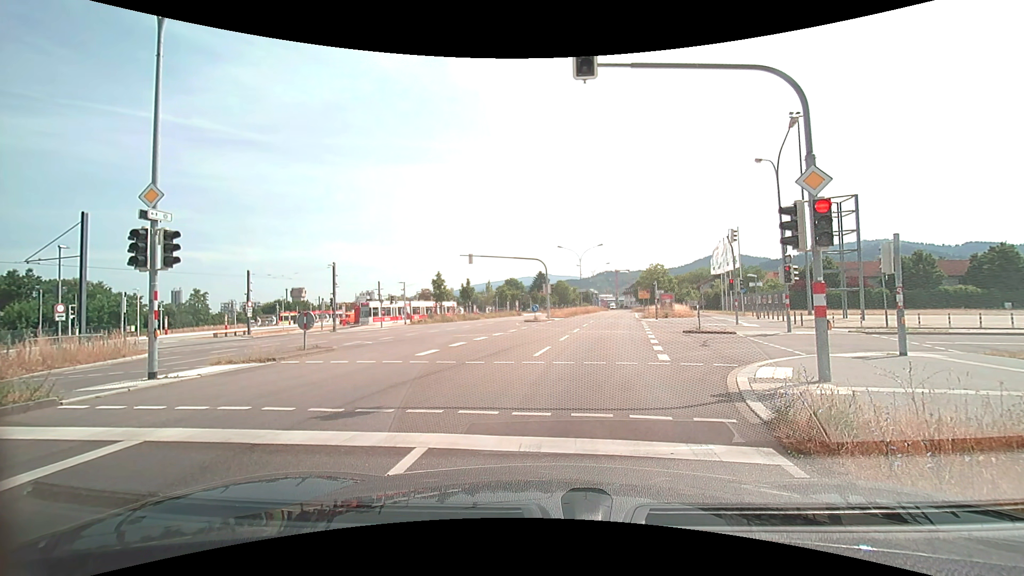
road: secondary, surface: asphalt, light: Day
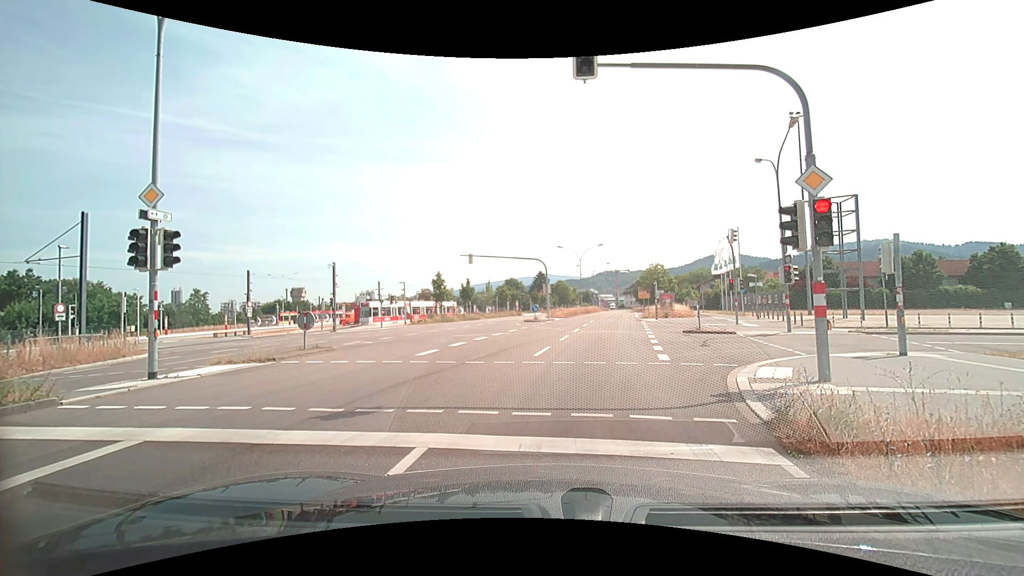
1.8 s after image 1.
(0.0, 0.0) m; 0°
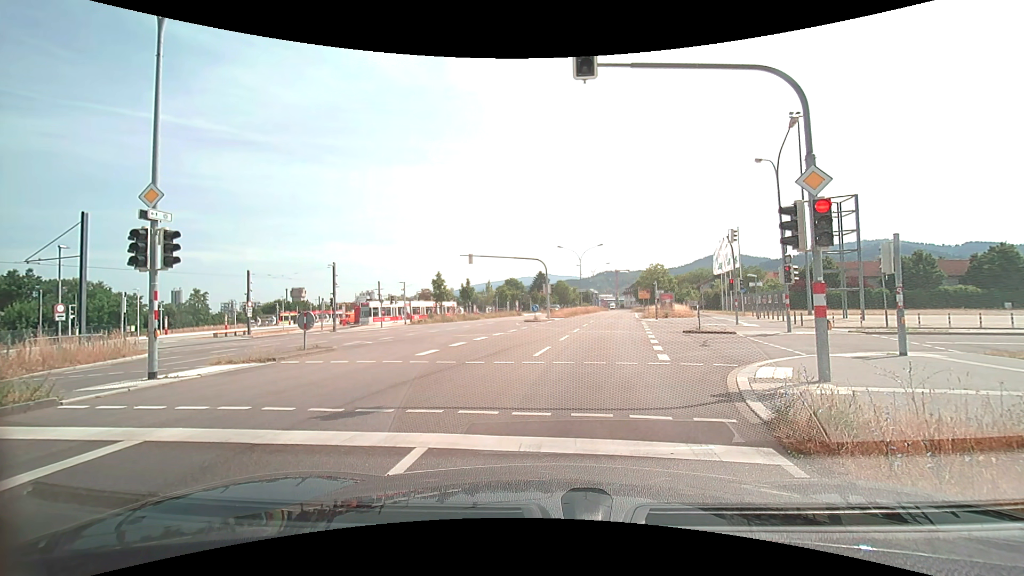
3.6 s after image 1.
(0.0, 0.0) m; 0°
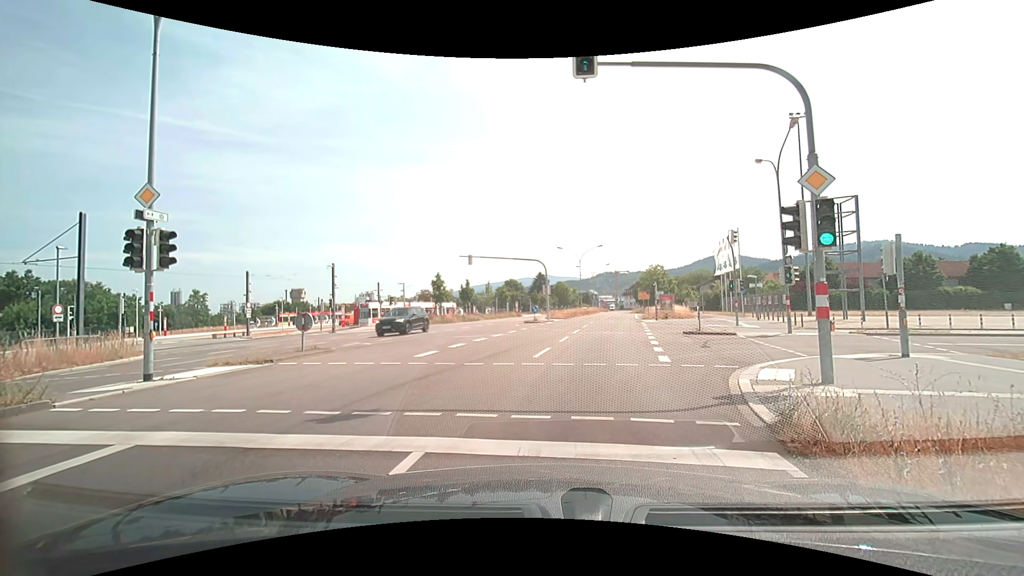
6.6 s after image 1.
(0.0, +0.1) m; 0°
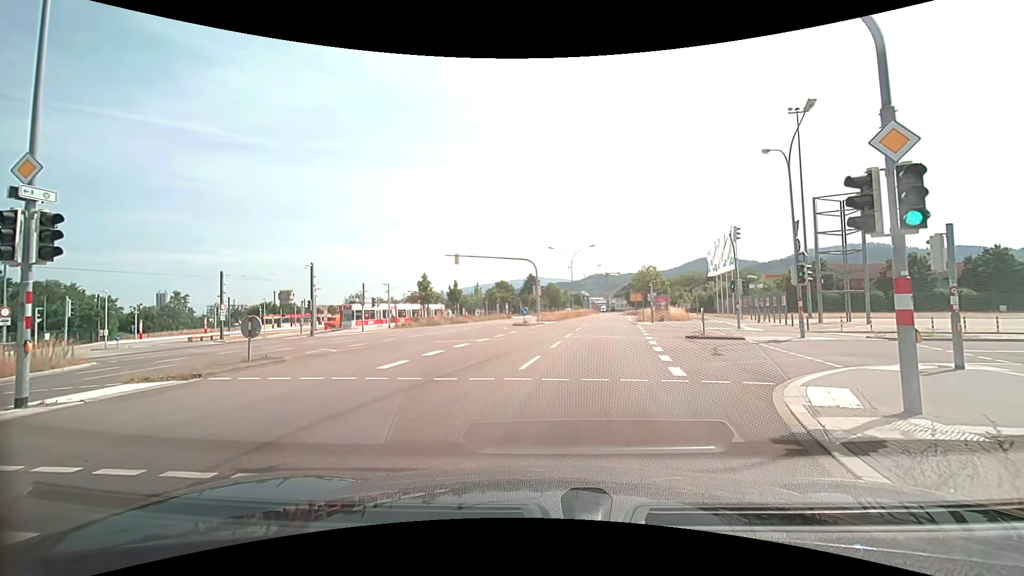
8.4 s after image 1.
(0.0, +2.5) m; 0°
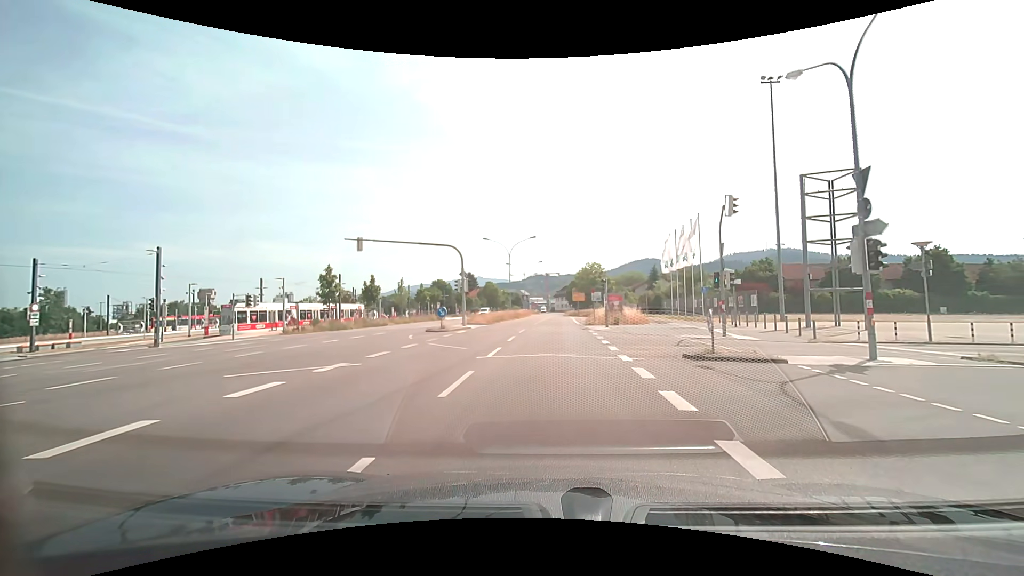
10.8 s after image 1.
(+0.7, +9.8) m; +8°
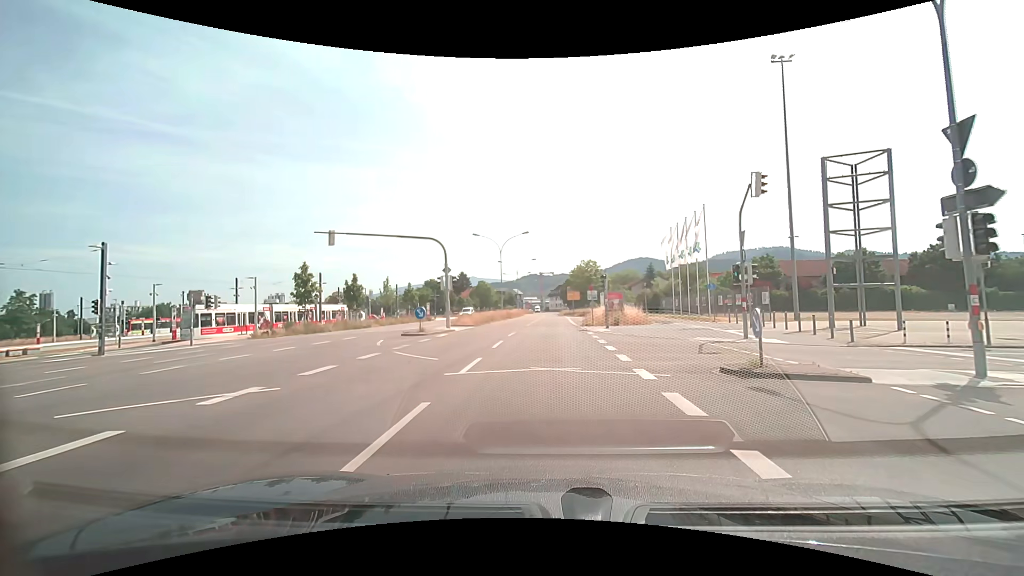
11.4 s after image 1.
(0.0, +3.5) m; +1°
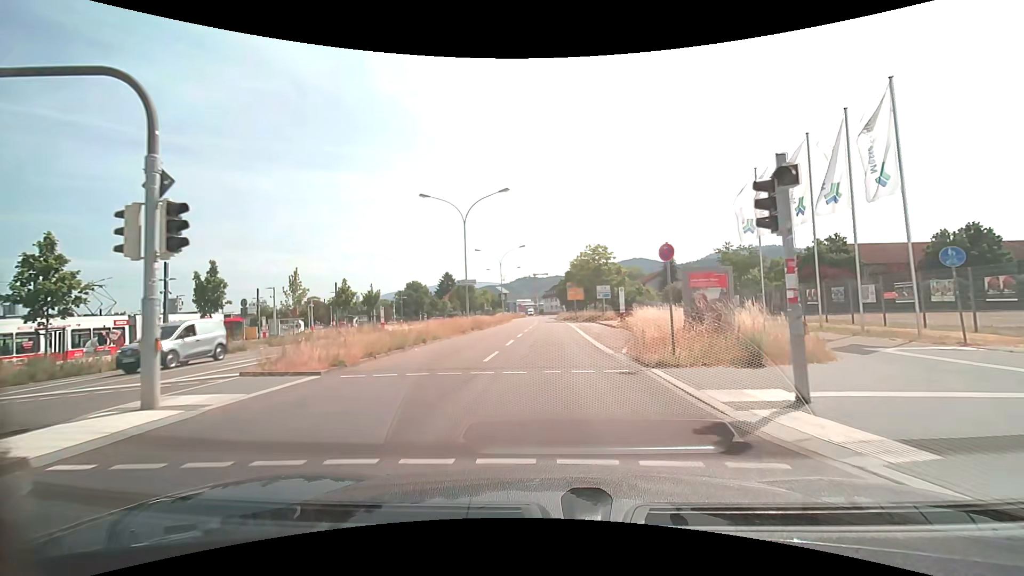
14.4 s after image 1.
(0.0, +22.5) m; 0°
(0, +10) (0, +20) (0, +30) (+1, +40) (+1, +50) (+1, +60) (0, +70) (0, +80) (-1, +90) (-1, +100) m
